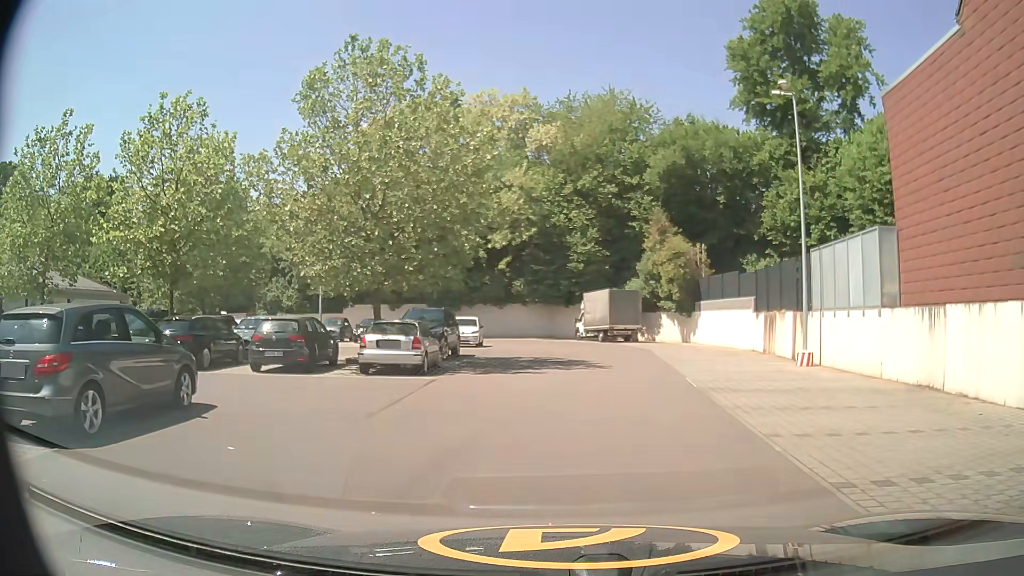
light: Day
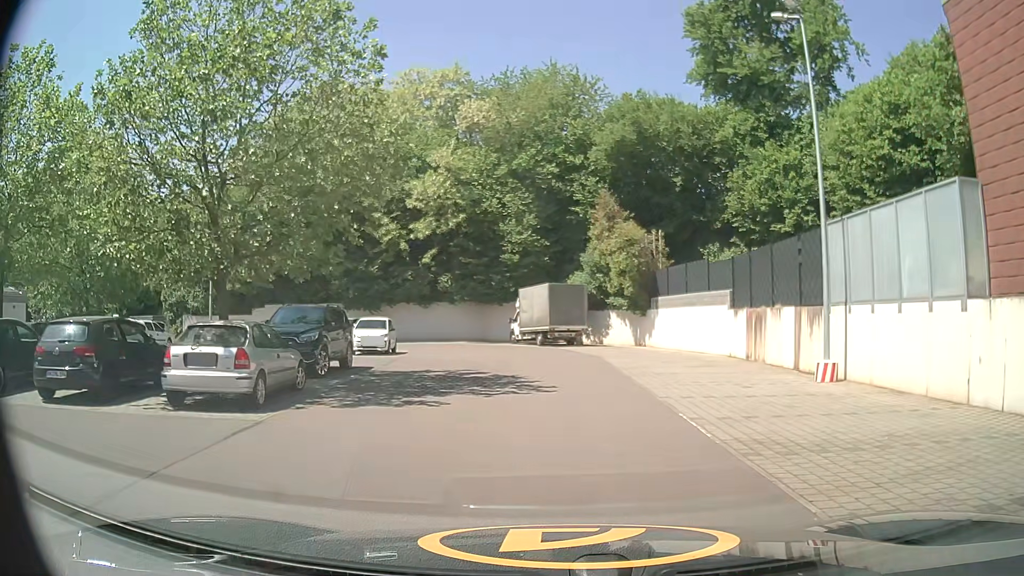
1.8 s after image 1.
(+0.4, +6.6) m; +4°
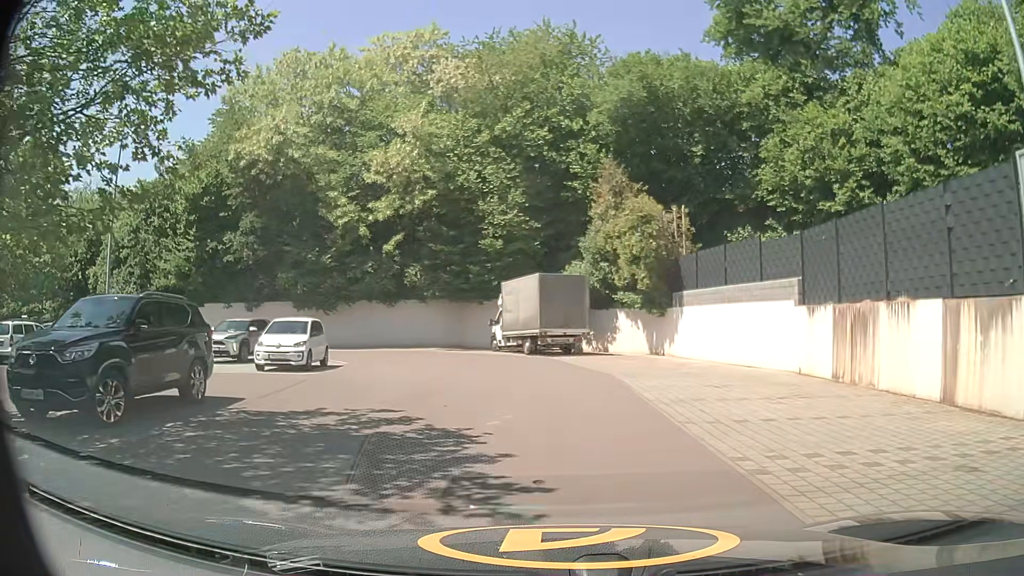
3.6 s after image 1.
(+0.2, +8.6) m; +1°
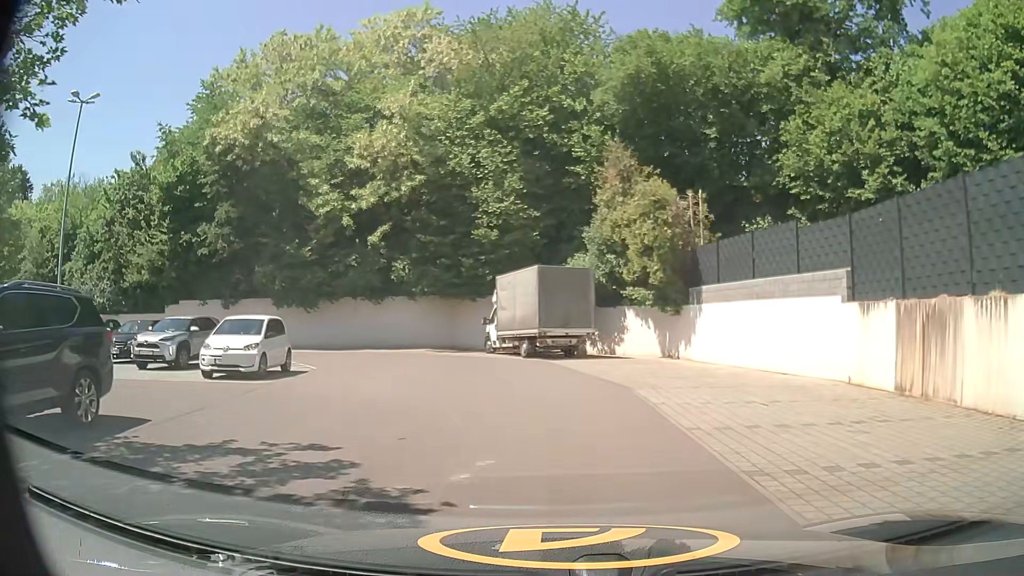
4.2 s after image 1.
(0.0, +3.3) m; -1°
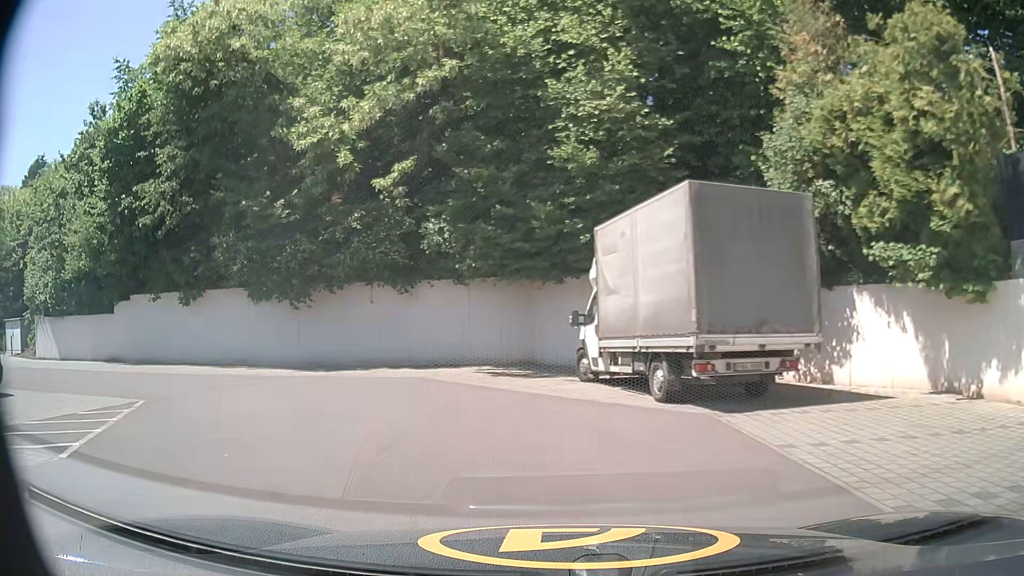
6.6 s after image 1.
(-0.4, +14.4) m; -8°
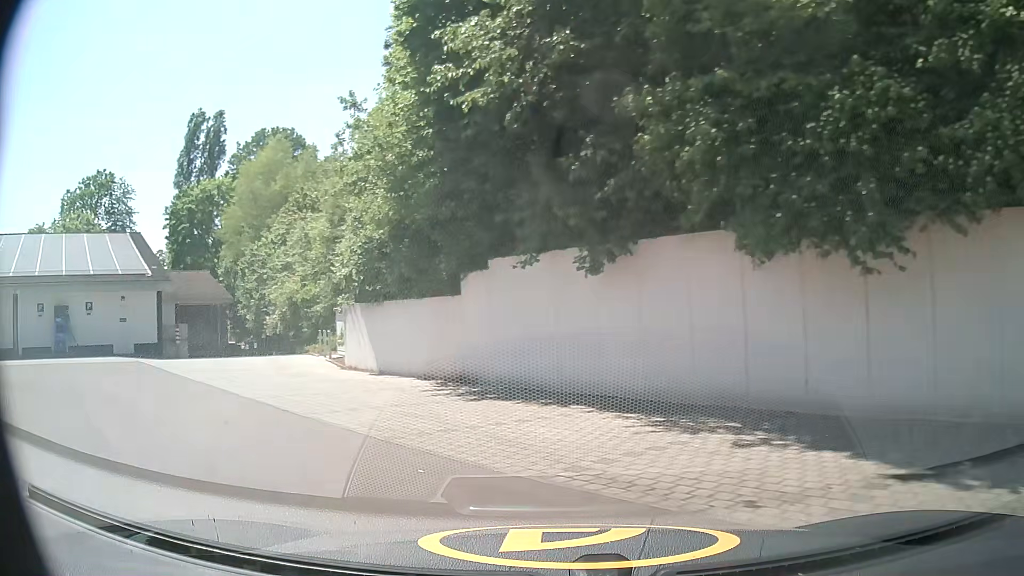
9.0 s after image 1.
(-5.0, +13.3) m; -44°
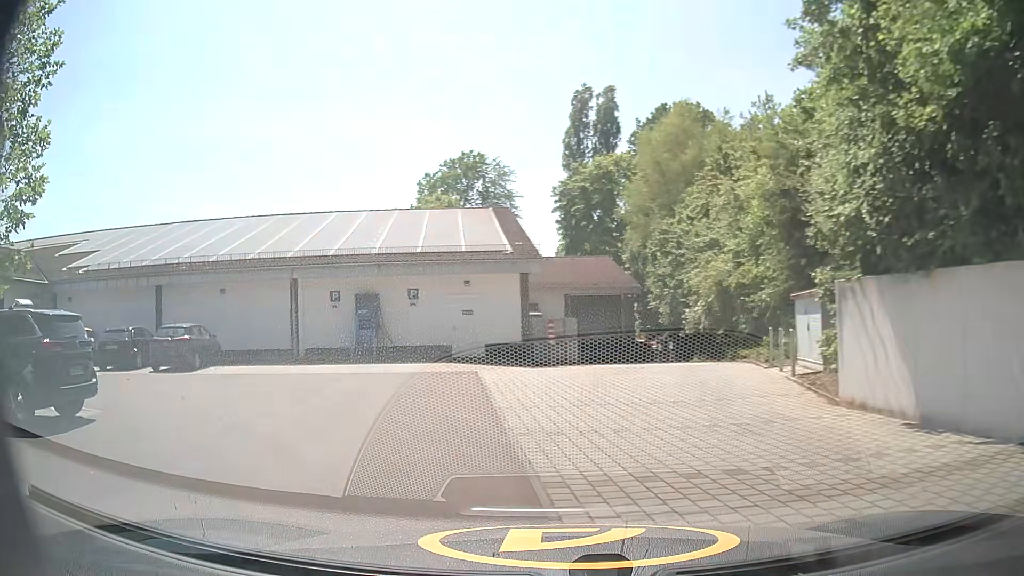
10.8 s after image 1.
(-3.0, +9.3) m; -37°
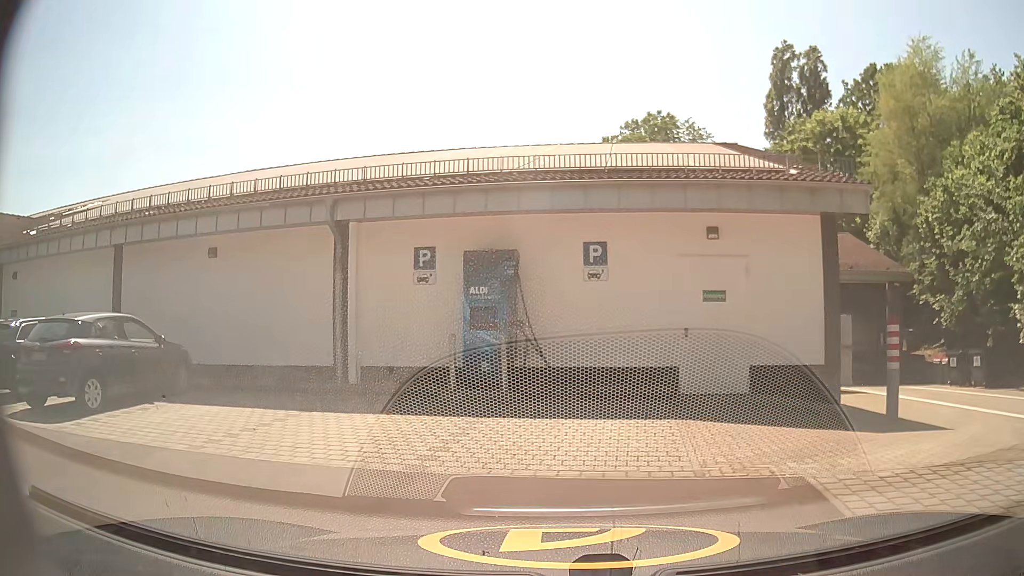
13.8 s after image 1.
(-2.0, +13.0) m; -14°
